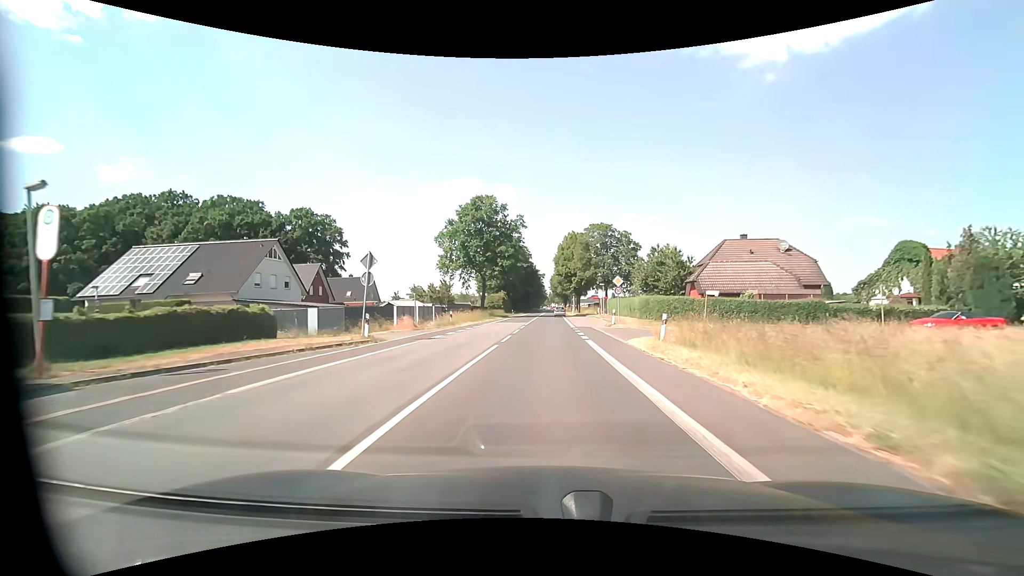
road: tertiary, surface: asphalt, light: Day
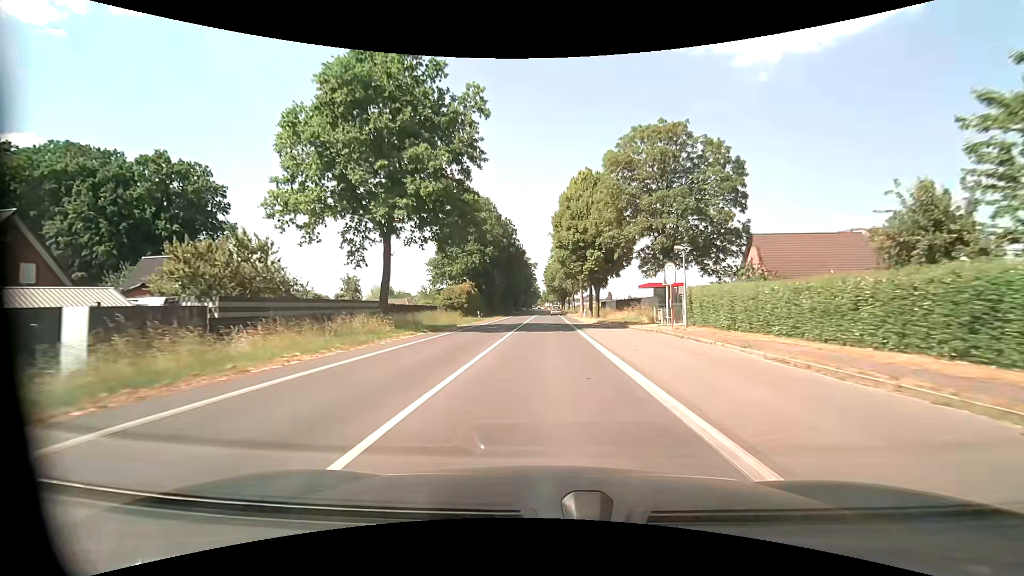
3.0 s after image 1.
(+0.3, +41.2) m; +1°
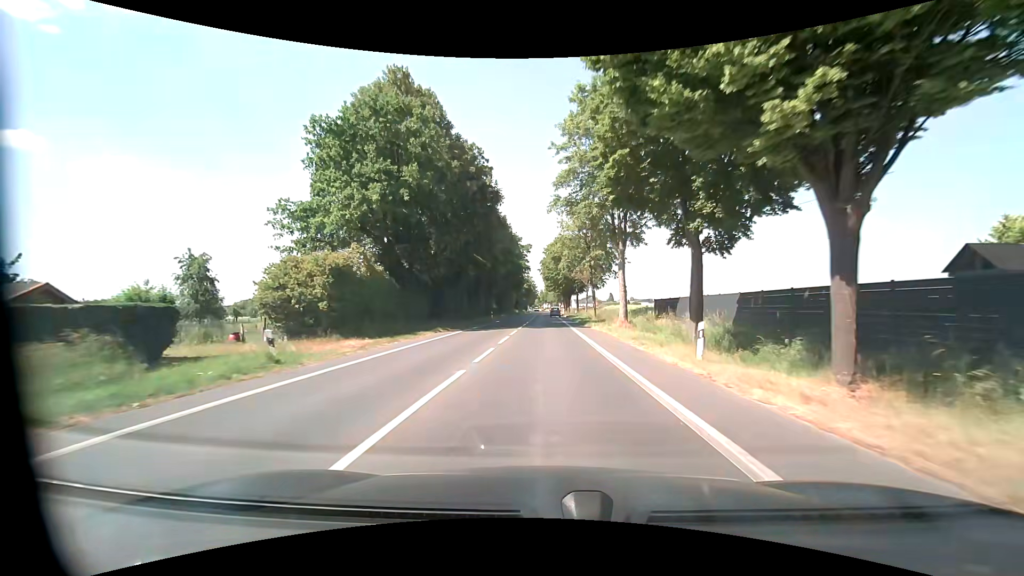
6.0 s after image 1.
(+0.2, +41.1) m; +1°
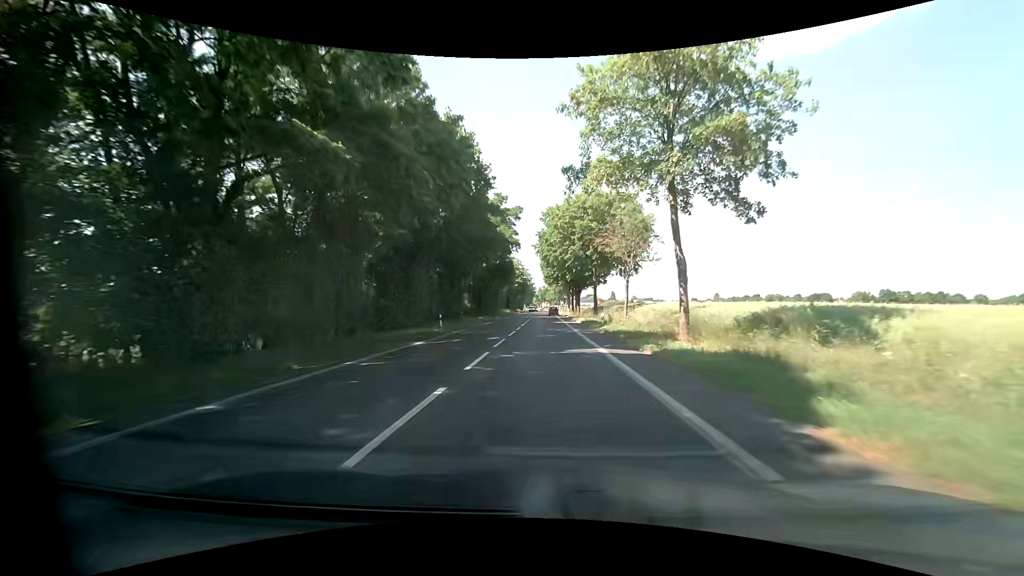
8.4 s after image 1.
(-0.1, +32.8) m; 0°
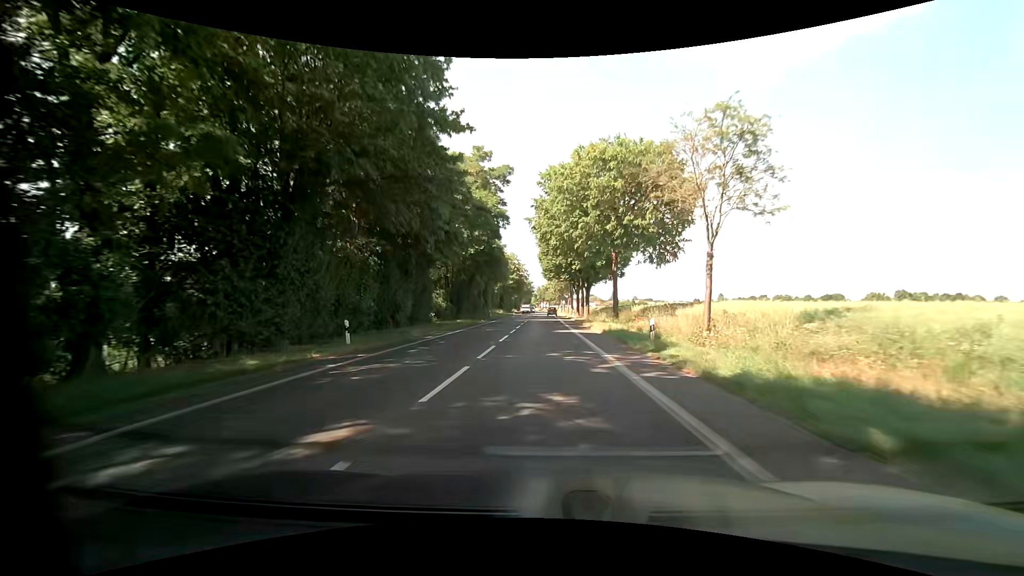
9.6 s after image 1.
(0.0, +16.5) m; 0°
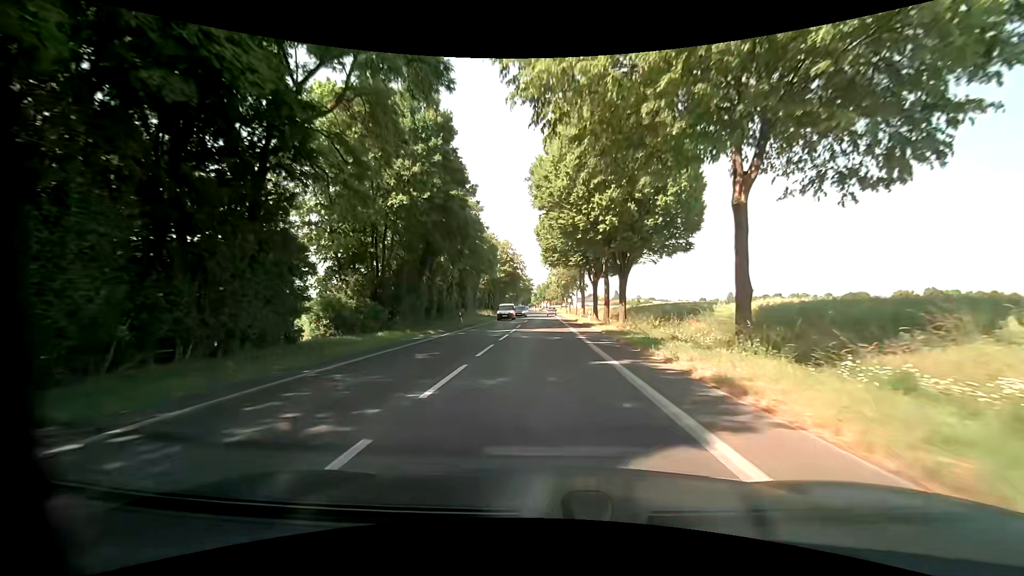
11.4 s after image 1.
(+0.1, +24.7) m; 0°
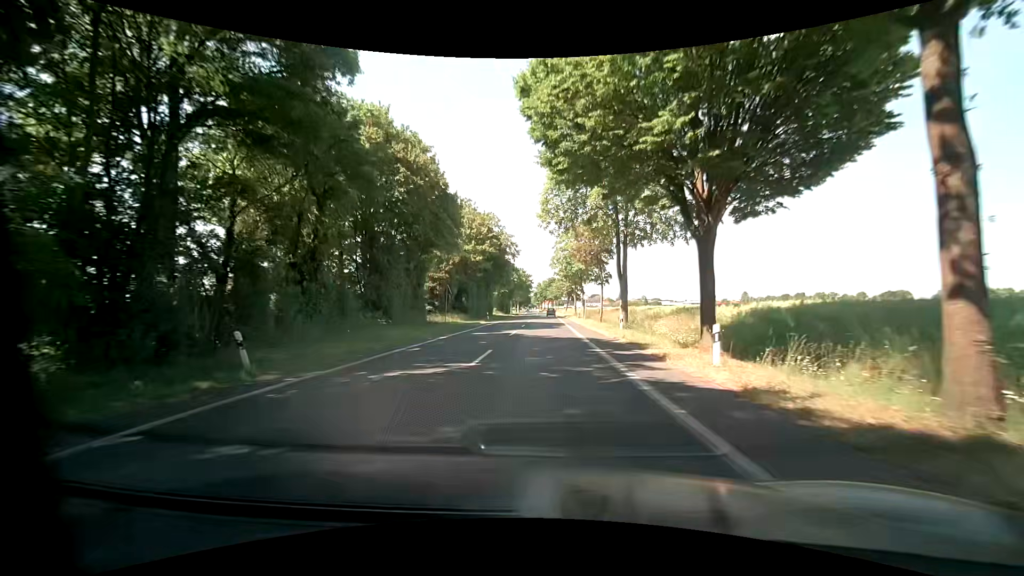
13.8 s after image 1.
(-0.2, +33.0) m; 0°
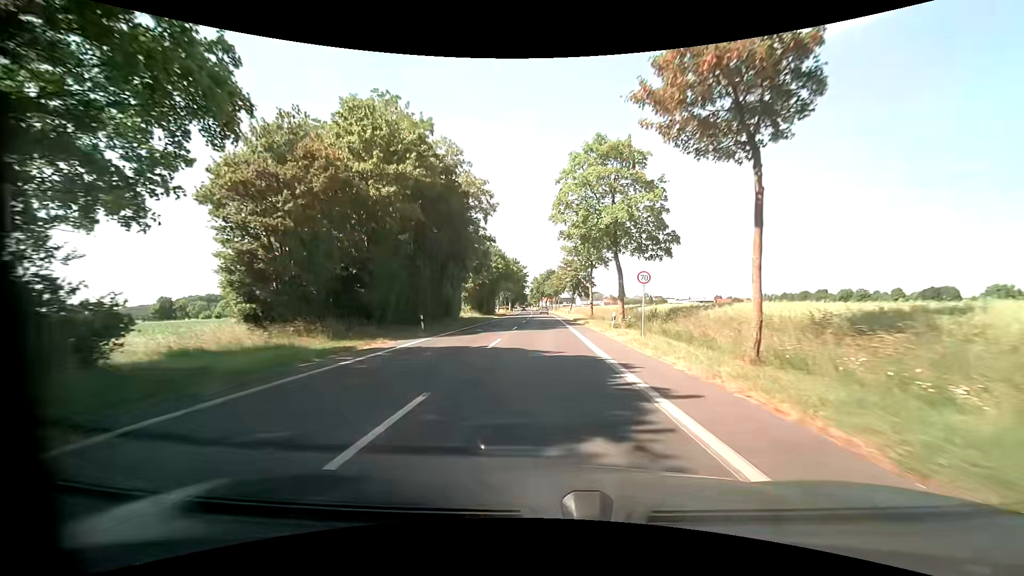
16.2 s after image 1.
(-0.3, +33.1) m; 0°
(0, +10) (0, +20) (0, +30) (0, +40) (0, +50) (0, +60) (0, +70) (0, +80) (-1, +90) (-1, +100) m
